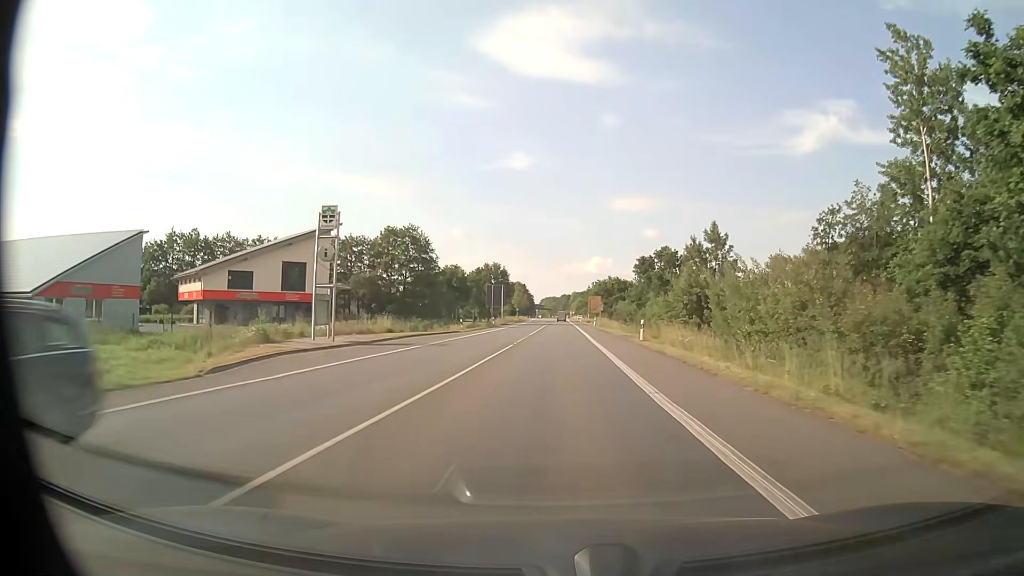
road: primary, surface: asphalt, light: Day
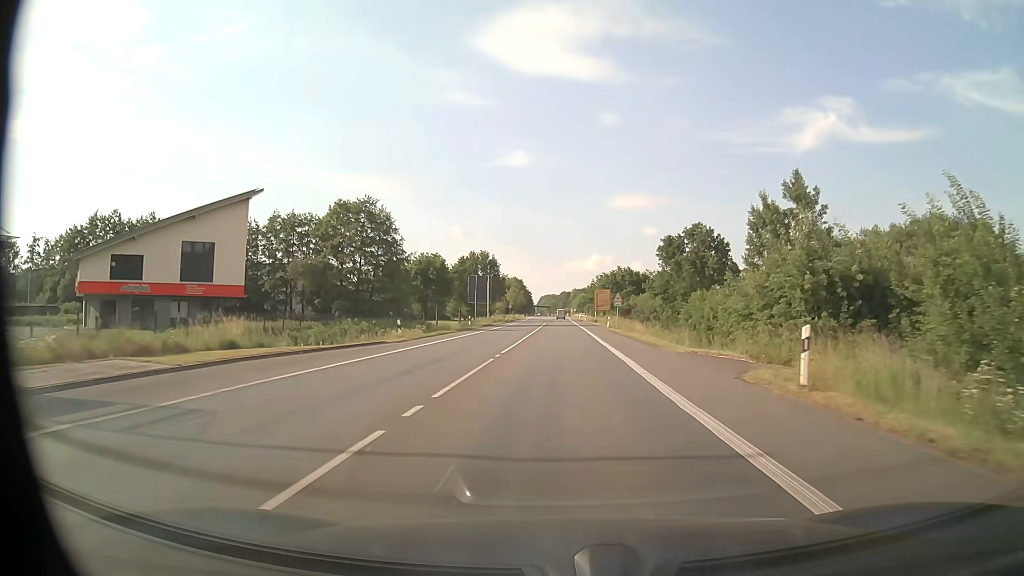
(0.0, +22.9) m; 0°
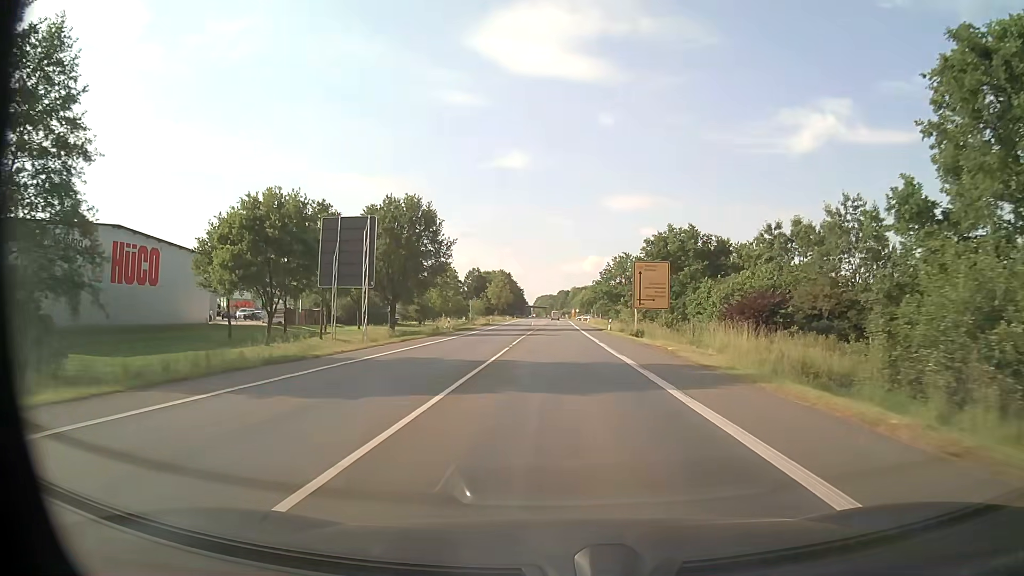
(+0.3, +57.3) m; 0°
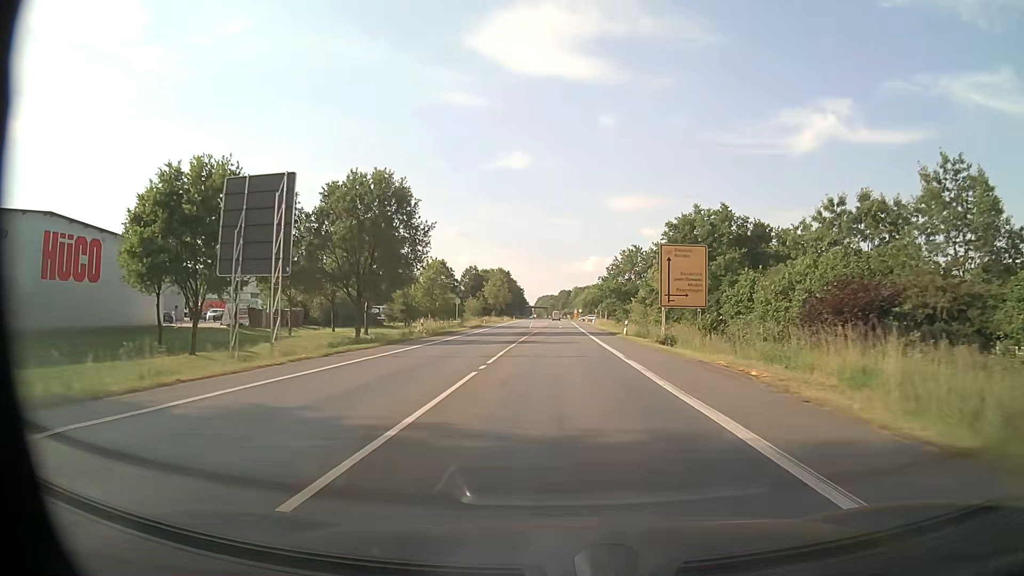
(0.0, +11.5) m; 0°
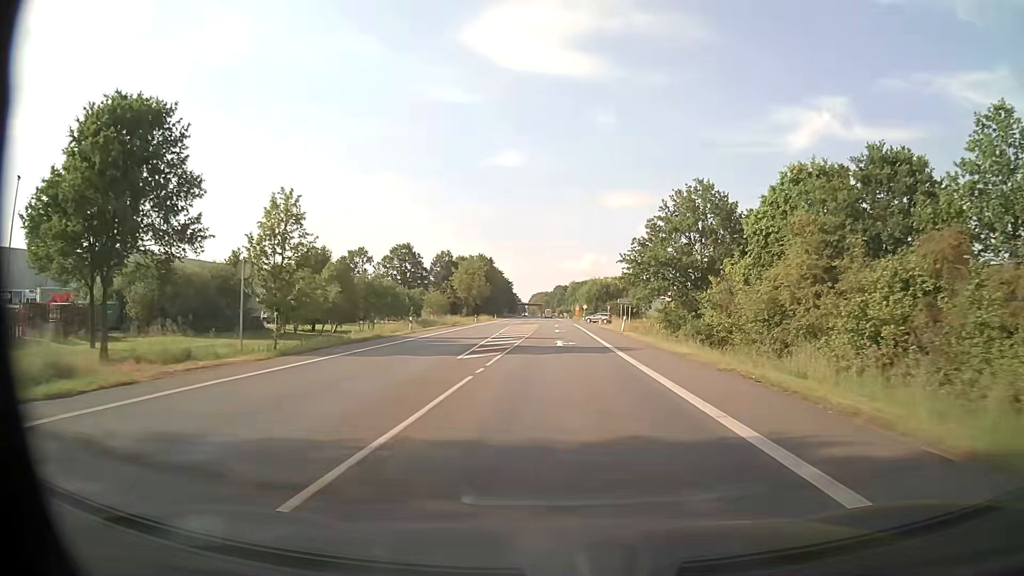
(0.0, +45.9) m; 0°
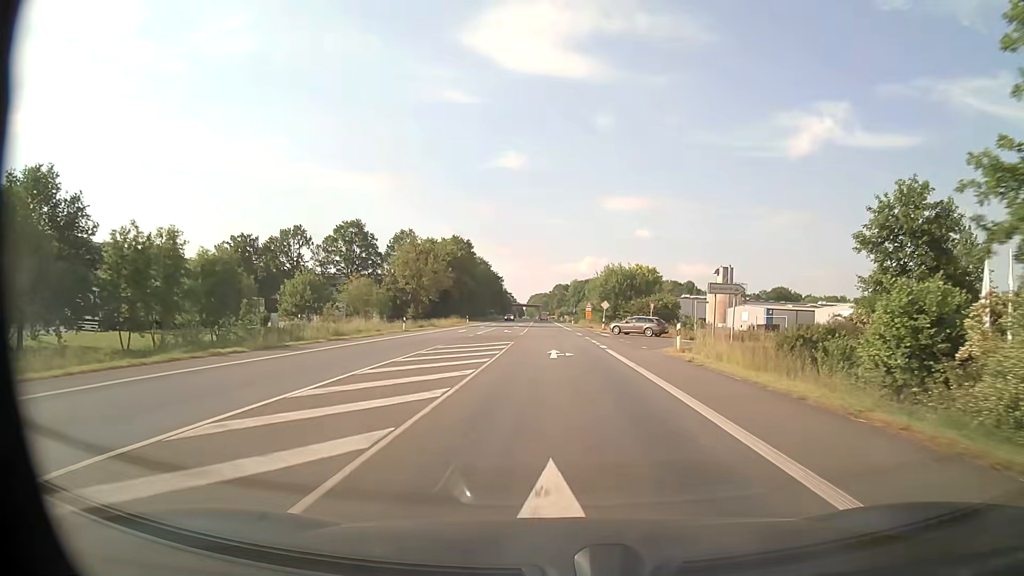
(+0.2, +45.9) m; 0°
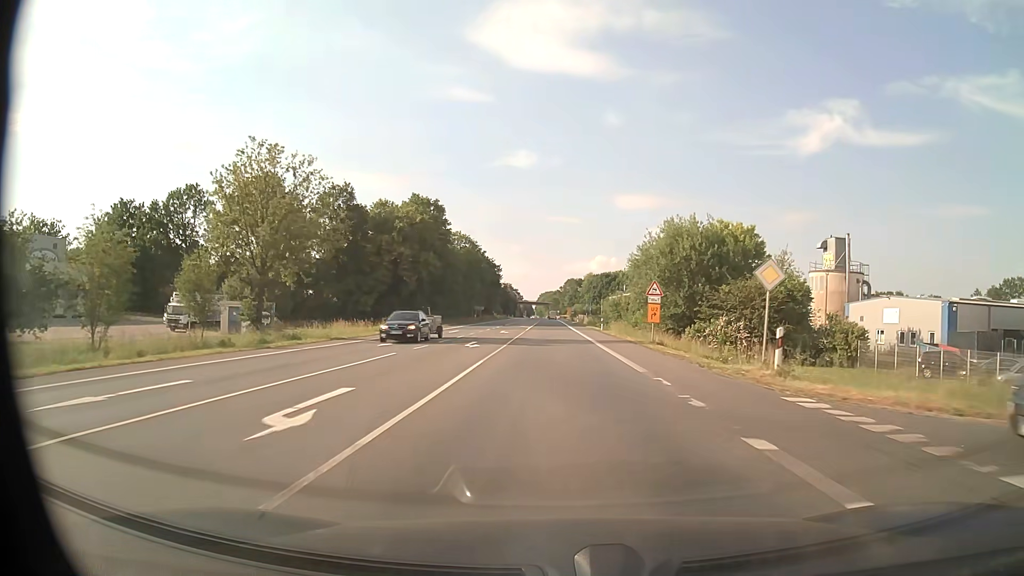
(-0.3, +45.9) m; -1°
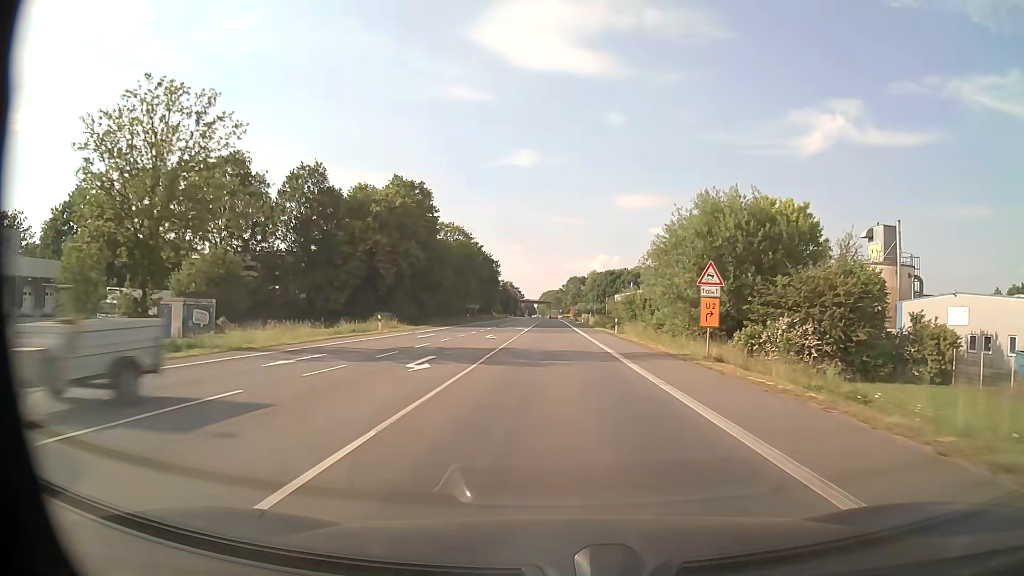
(-0.1, +11.5) m; 0°
(0, +10) (0, +20) (0, +30) (0, +40) (0, +50) (0, +60) (-1, +70) (-1, +80) (-1, +90) (-1, +100) m
